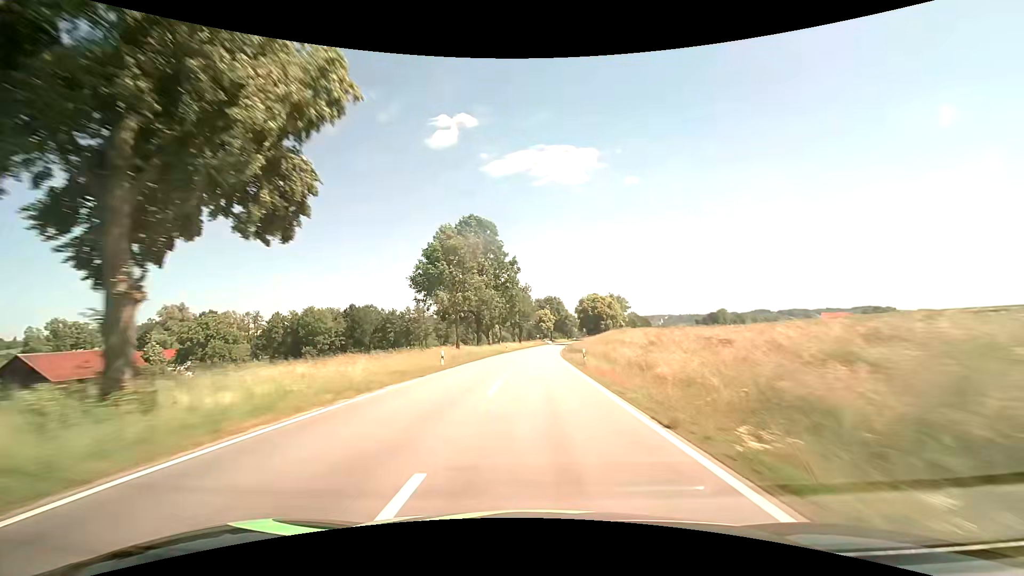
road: secondary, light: Day
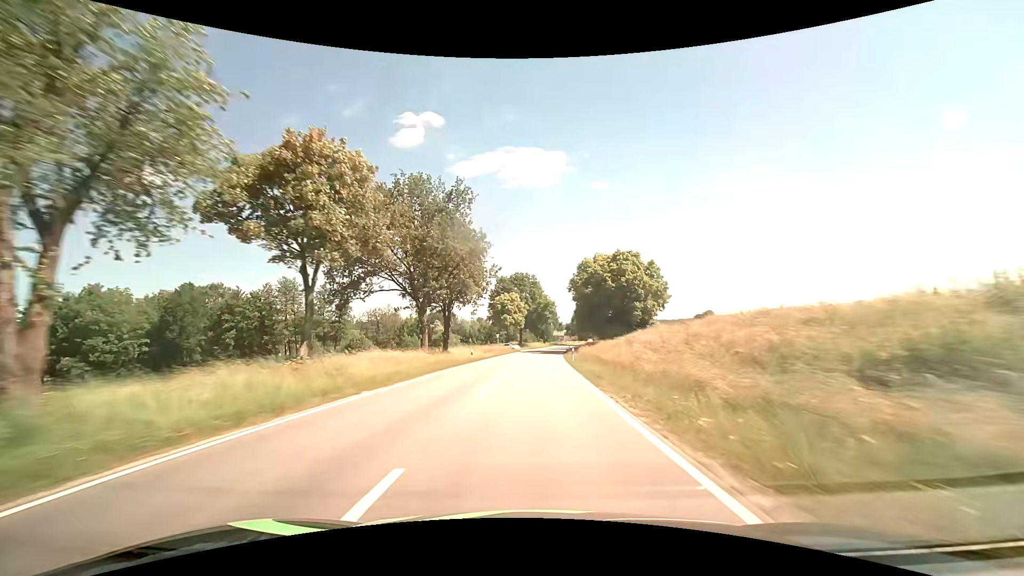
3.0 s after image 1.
(+1.9, +71.5) m; +4°
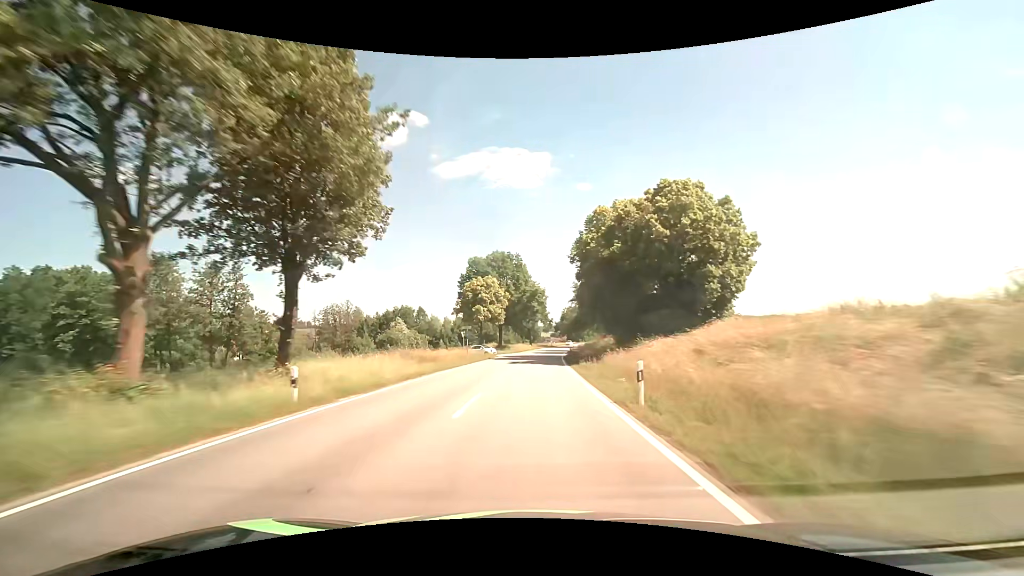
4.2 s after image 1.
(+0.4, +28.0) m; +2°
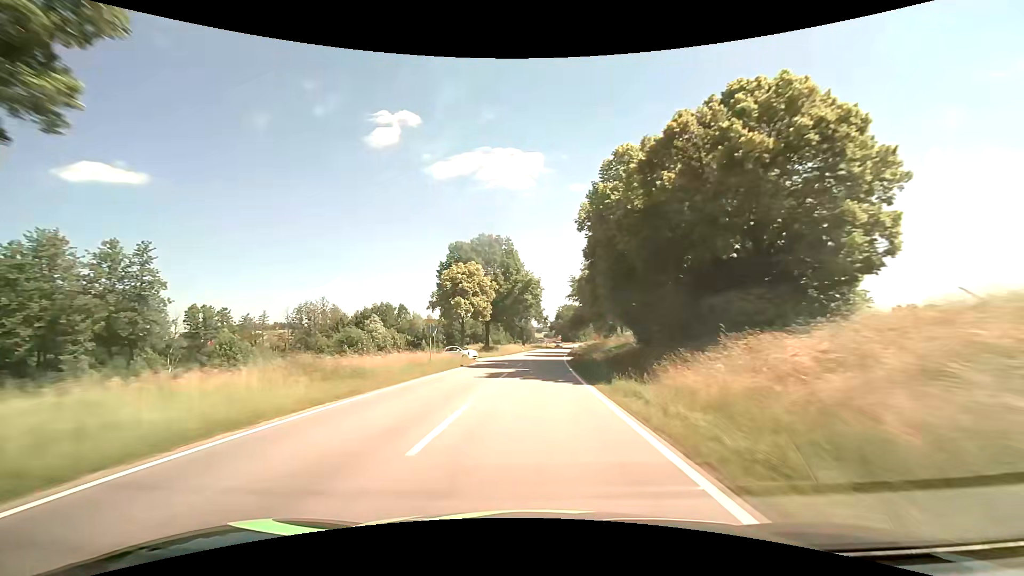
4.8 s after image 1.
(+0.1, +13.9) m; +1°
(0, +10) (0, +20) (0, +30) (+1, +40) (+2, +50) (+2, +60) (+3, +70) (+4, +80) (+5, +90) (+6, +100) m
